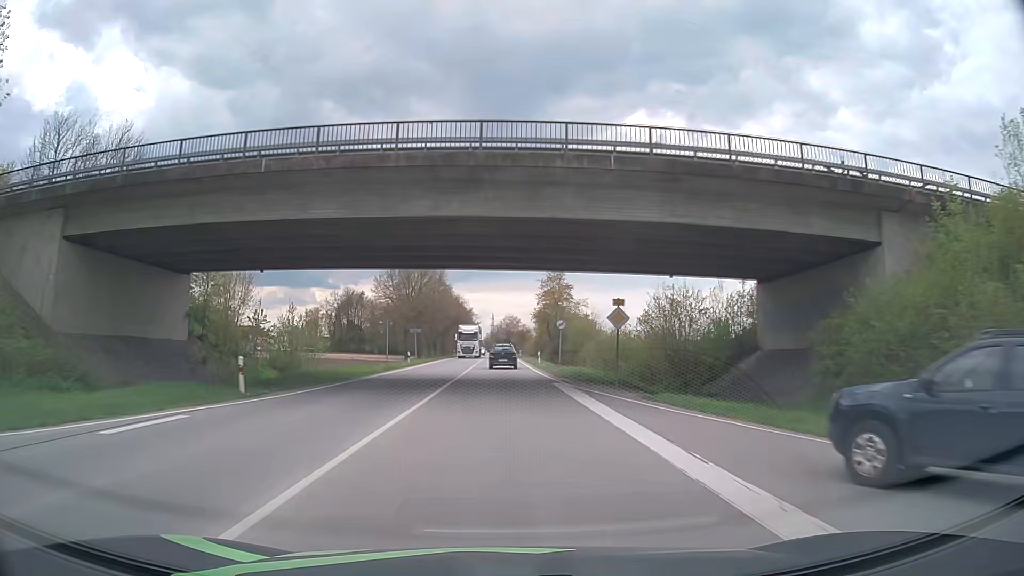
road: primary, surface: asphalt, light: Day
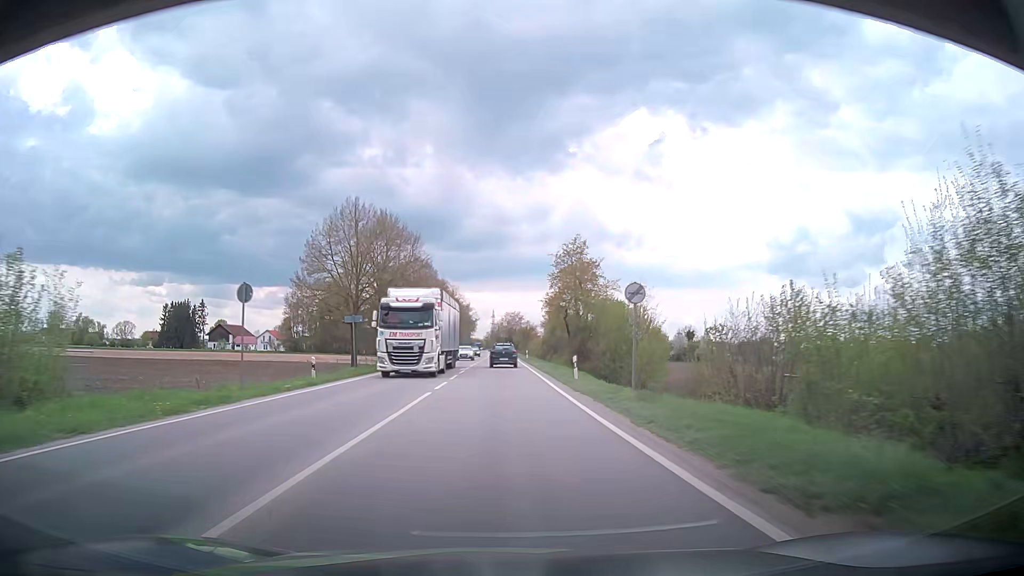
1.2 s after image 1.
(0.0, +25.7) m; 0°
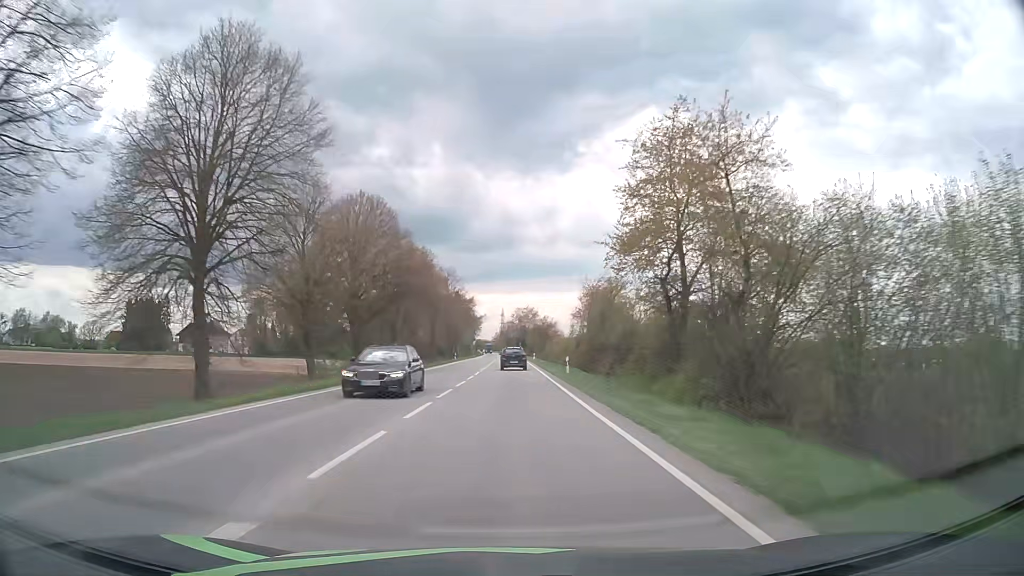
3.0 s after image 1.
(-0.6, +38.8) m; -1°
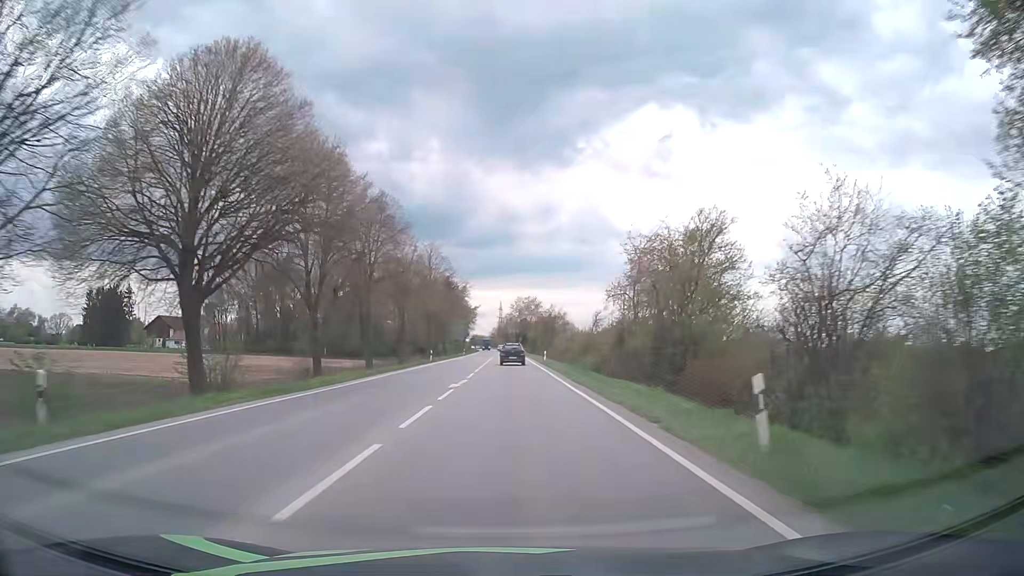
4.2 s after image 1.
(0.0, +26.0) m; 0°
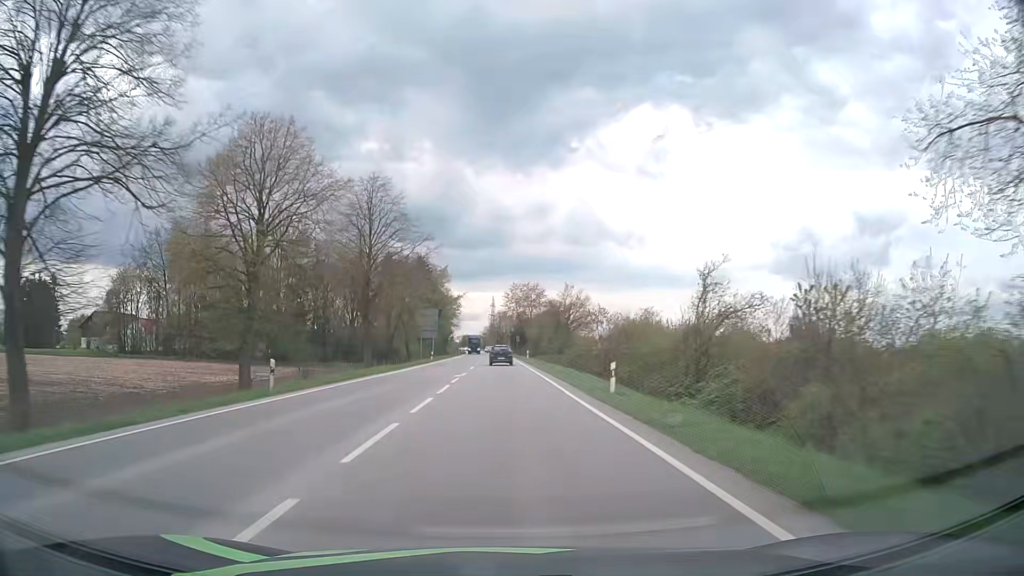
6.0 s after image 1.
(+0.5, +39.4) m; +1°
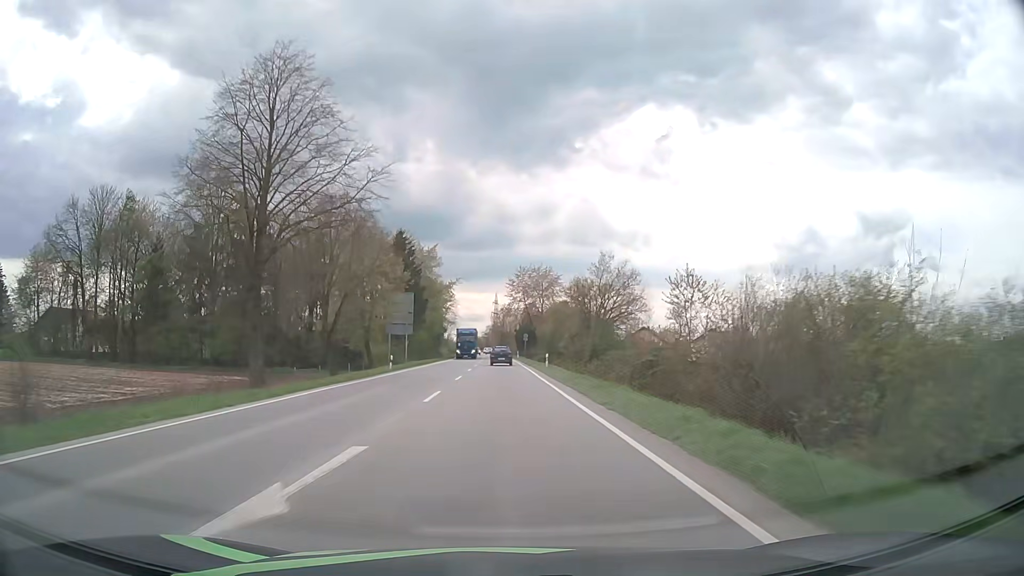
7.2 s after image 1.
(0.0, +26.6) m; 0°
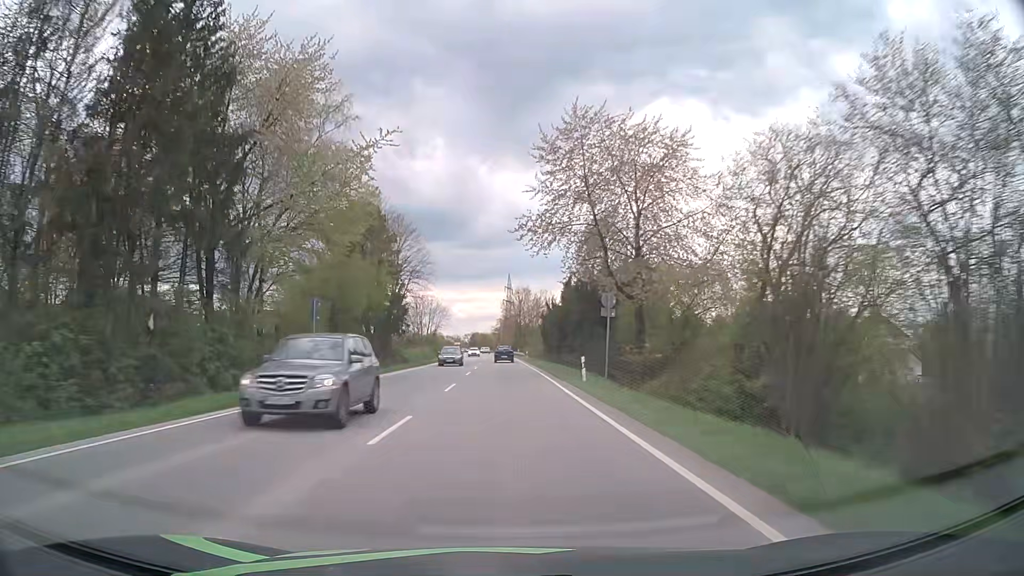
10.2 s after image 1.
(-0.6, +67.6) m; -1°
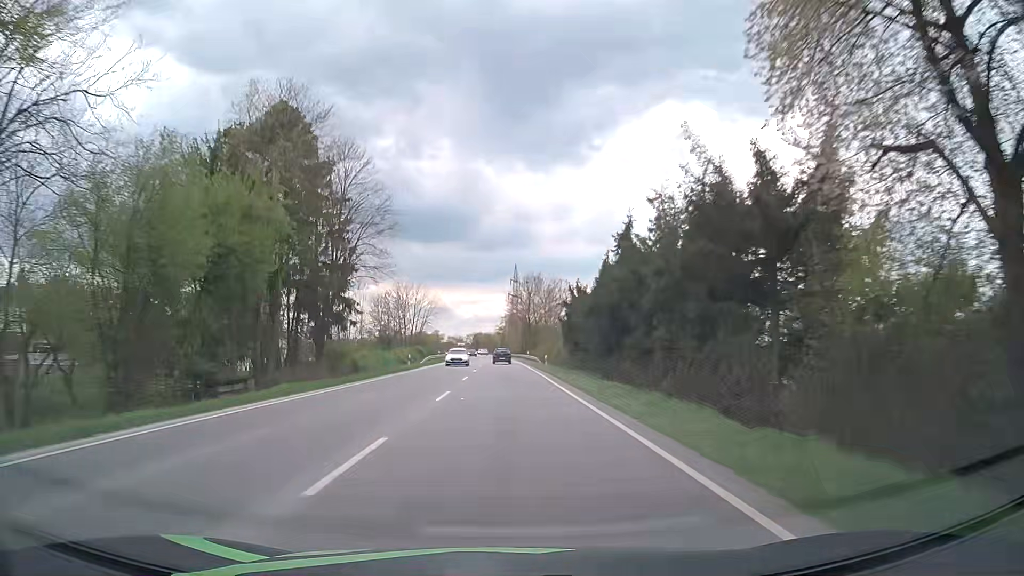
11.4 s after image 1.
(-0.1, +27.5) m; 0°
(0, +10) (0, +20) (0, +30) (0, +40) (0, +50) (0, +60) (-1, +70) (-1, +80) (-1, +90) (-1, +100) m
